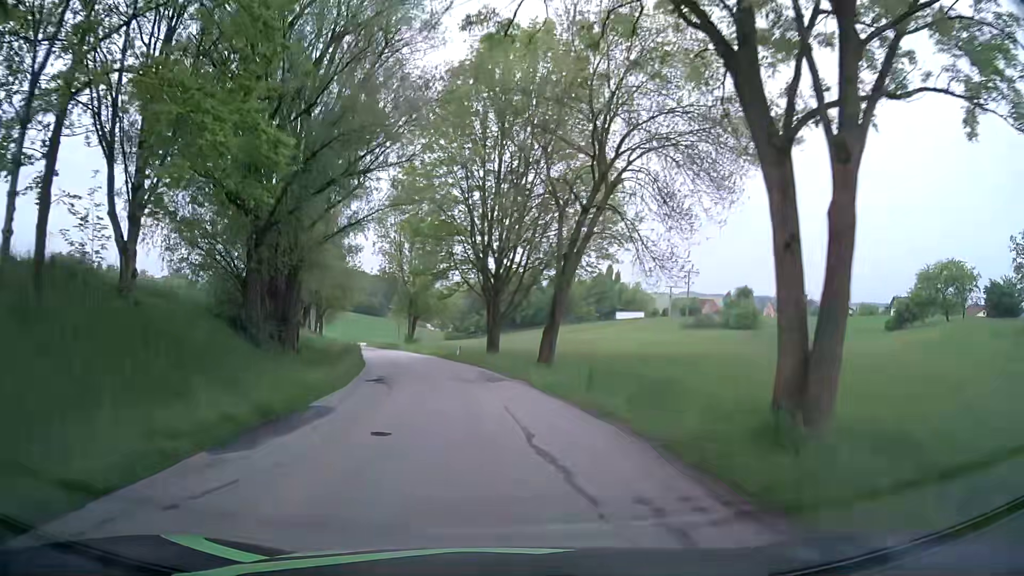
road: tertiary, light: Day
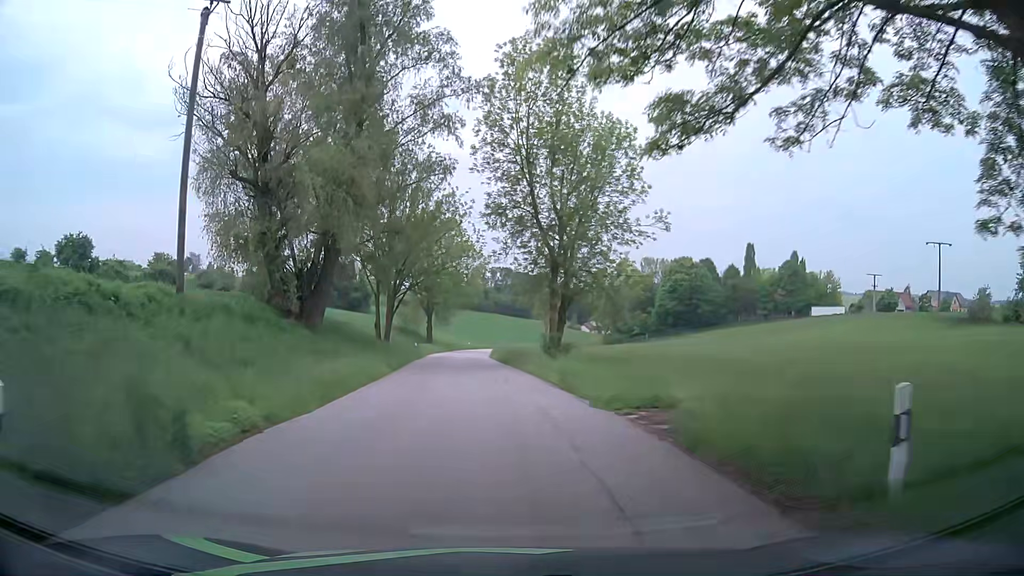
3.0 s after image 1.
(-4.8, +38.2) m; -13°
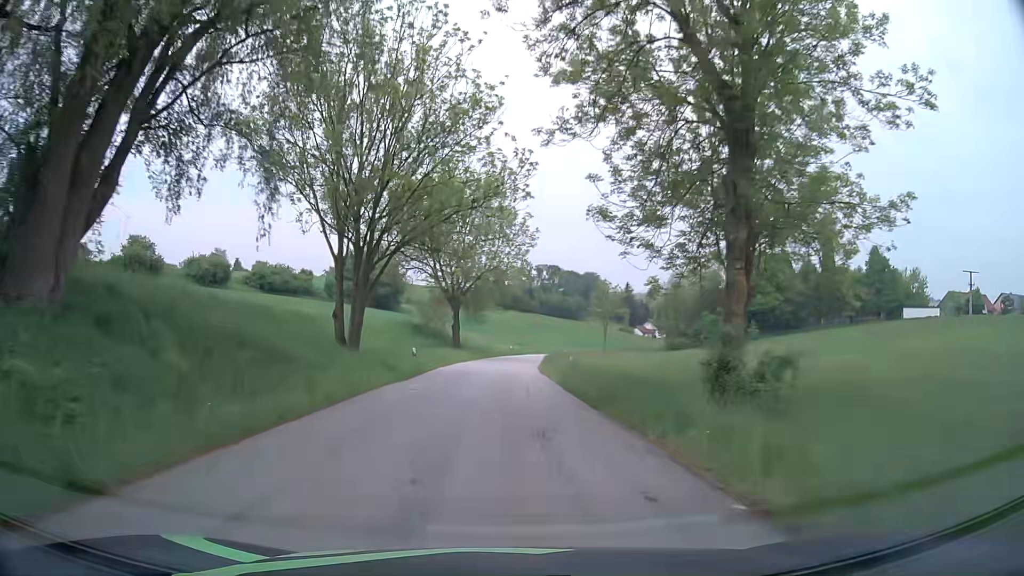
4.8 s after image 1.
(-0.9, +23.1) m; -4°
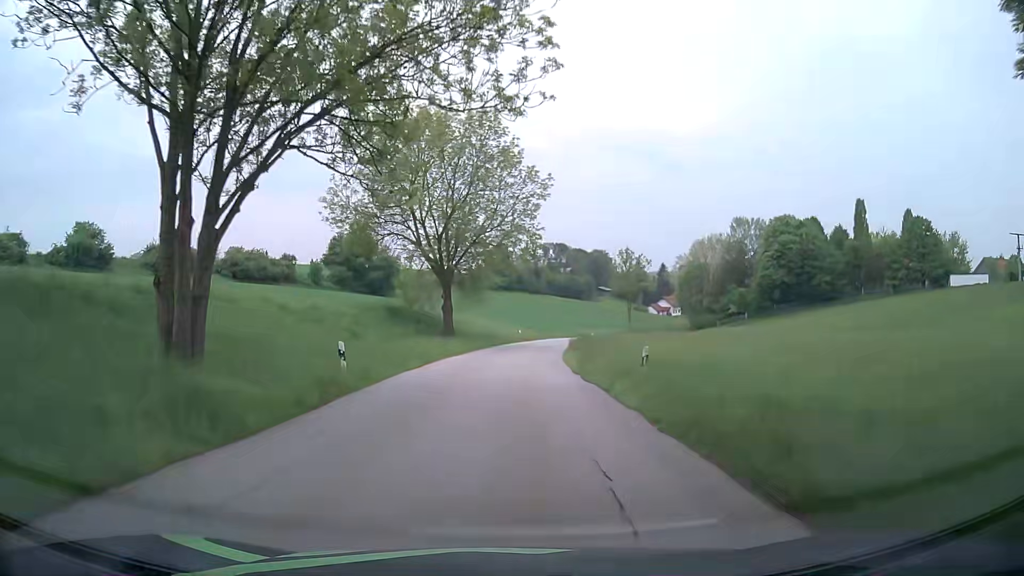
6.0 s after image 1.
(0.0, +15.3) m; +1°
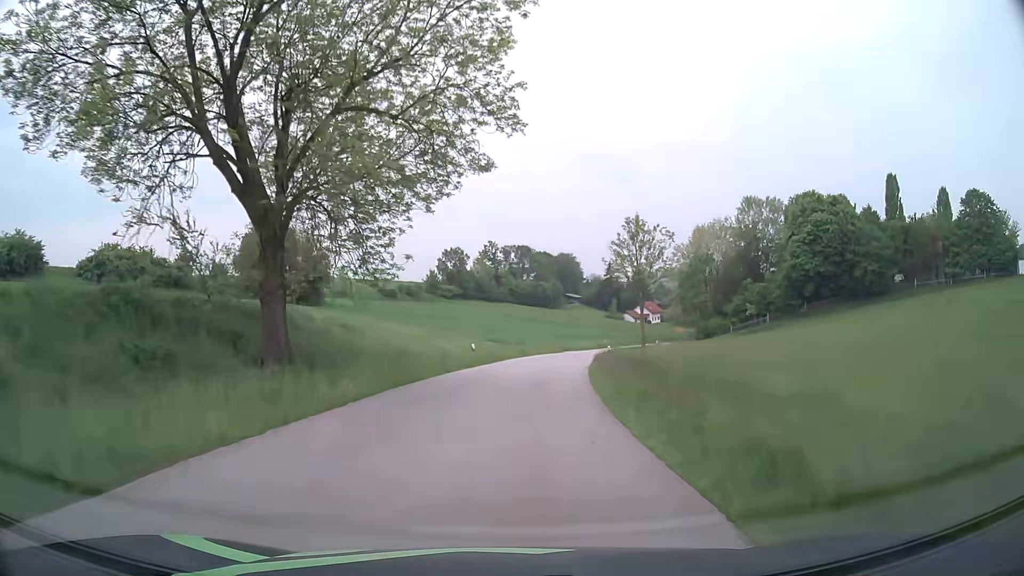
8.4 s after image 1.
(0.0, +30.7) m; +1°
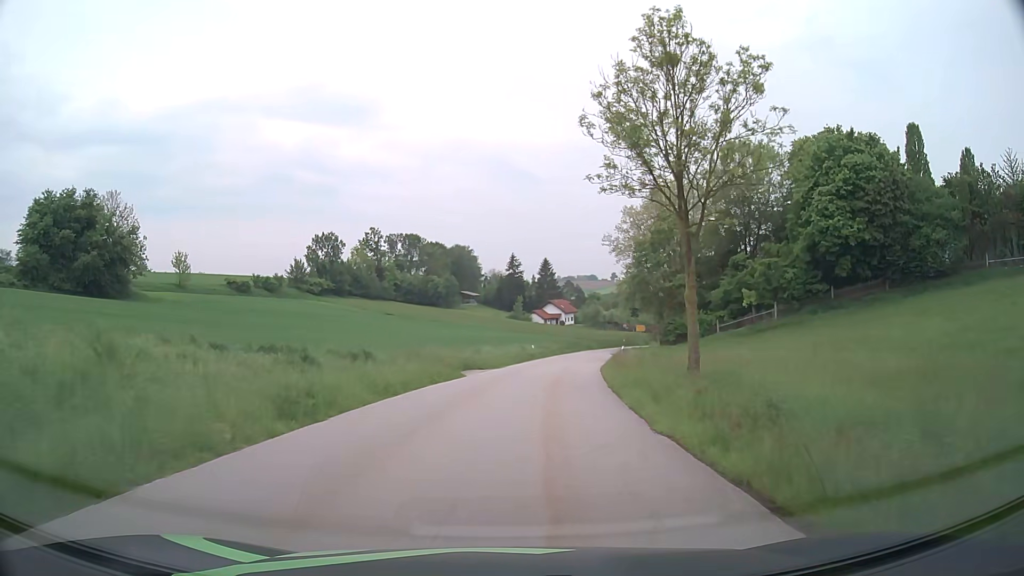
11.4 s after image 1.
(+2.8, +38.0) m; +9°
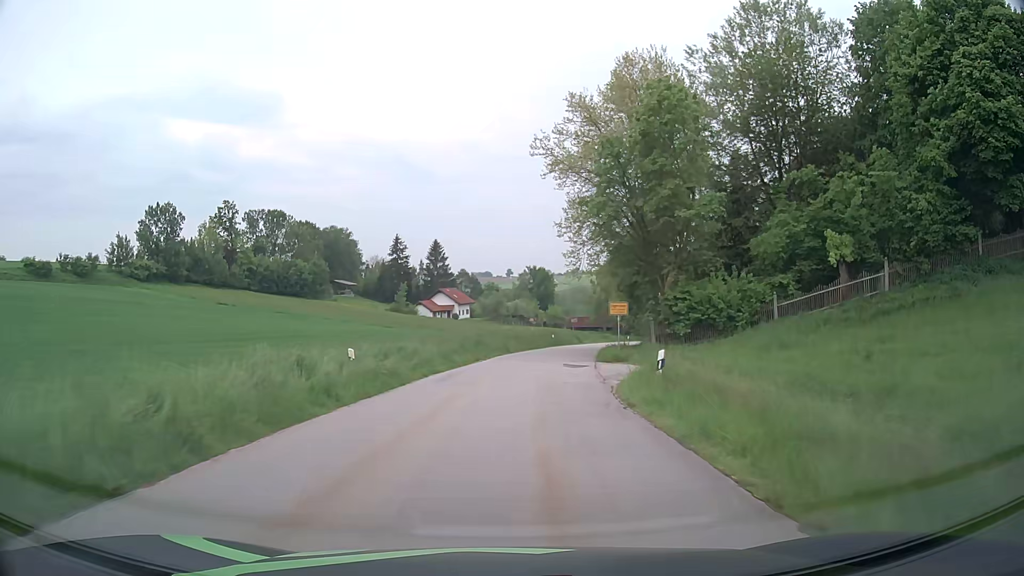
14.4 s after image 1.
(+3.0, +38.1) m; +9°
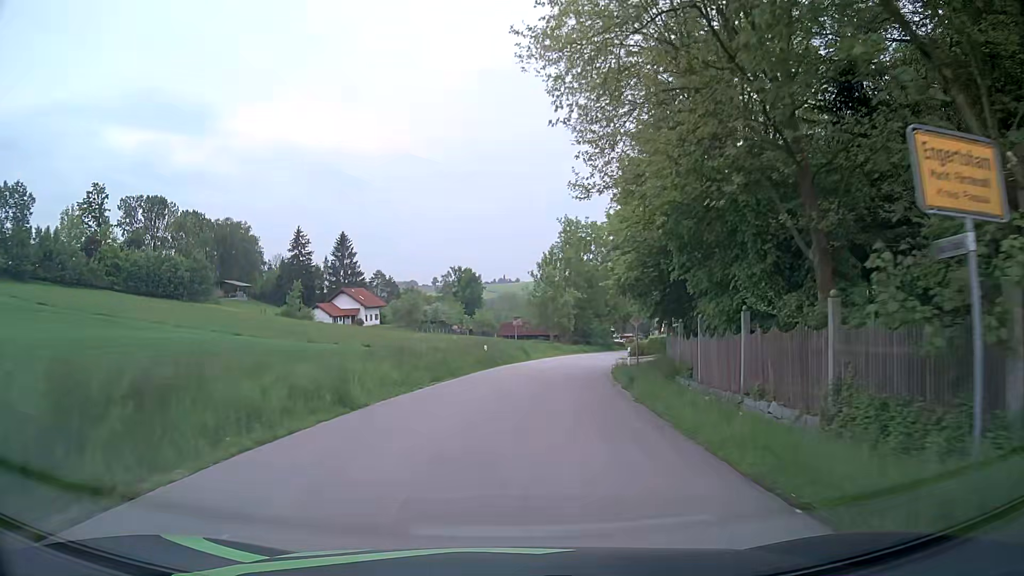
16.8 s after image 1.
(+1.5, +30.5) m; +6°
(0, +10) (+1, +20) (+2, +30) (+3, +40) (+5, +50) (+7, +60) (+9, +69) (+11, +79) (+14, +89) (+17, +98) m
